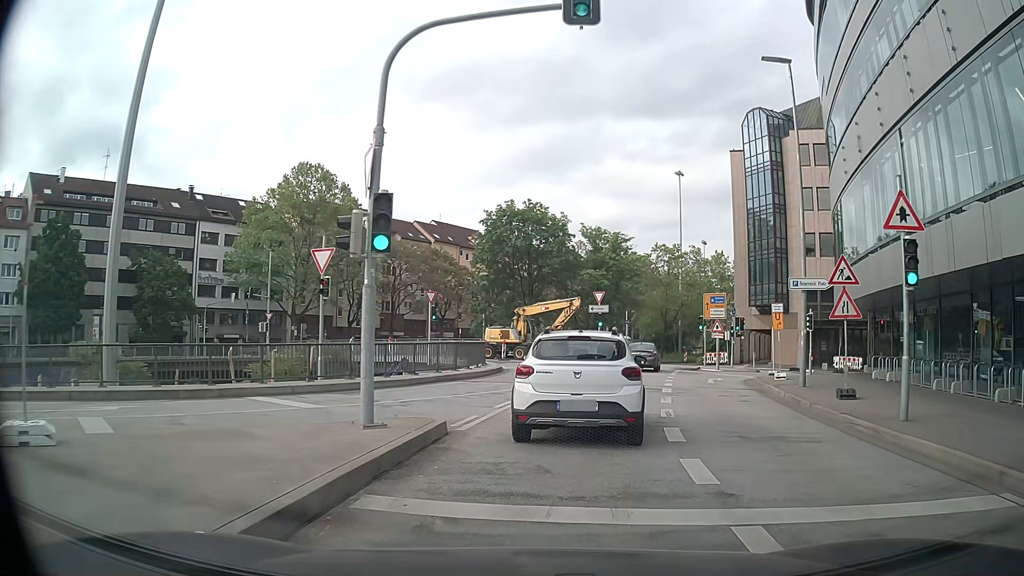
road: primary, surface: asphalt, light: Day
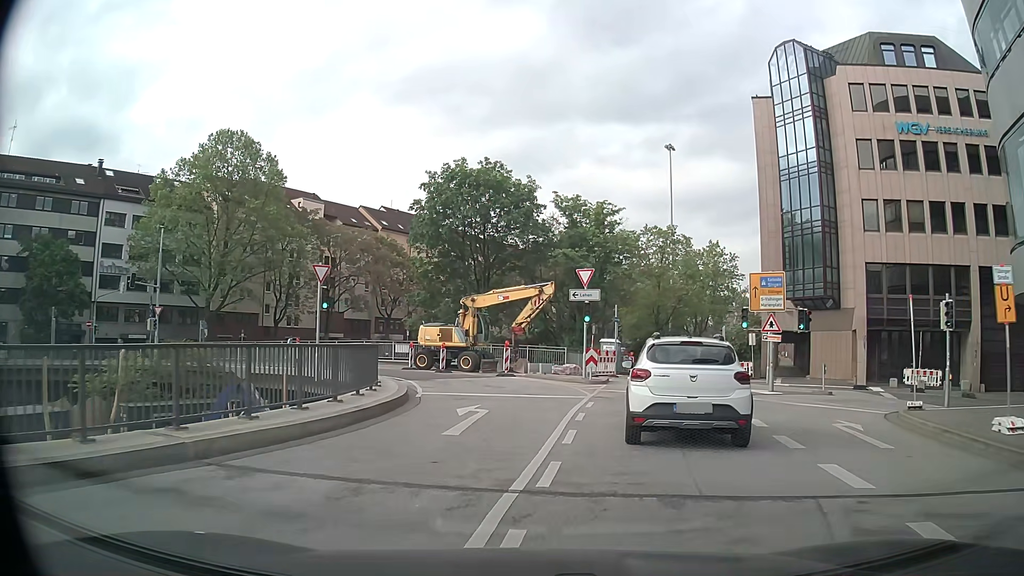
(+0.6, +15.5) m; +4°
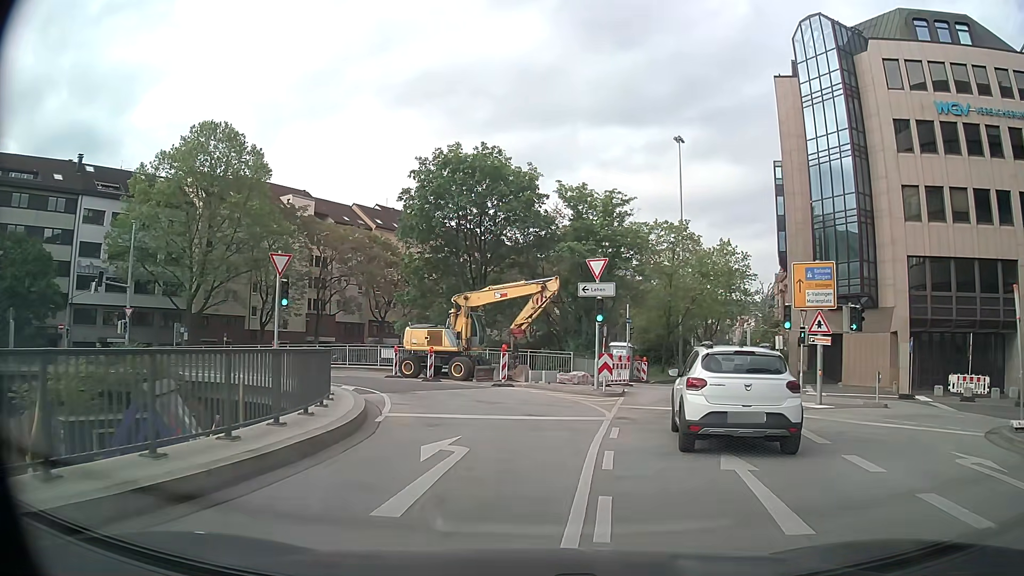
(0.0, +4.5) m; +1°
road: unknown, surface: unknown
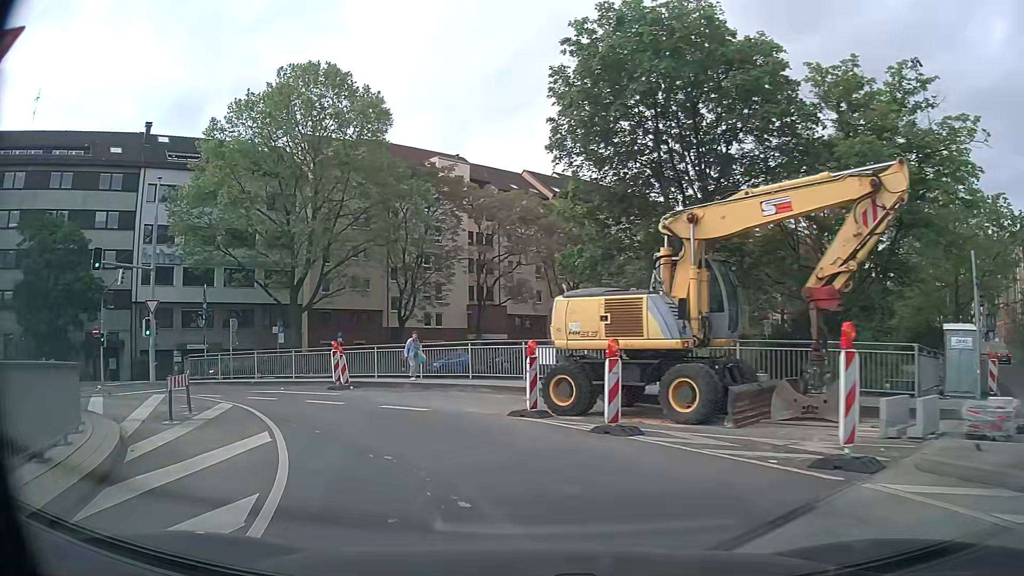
(-2.6, +18.0) m; -20°
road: primary_link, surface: asphalt
